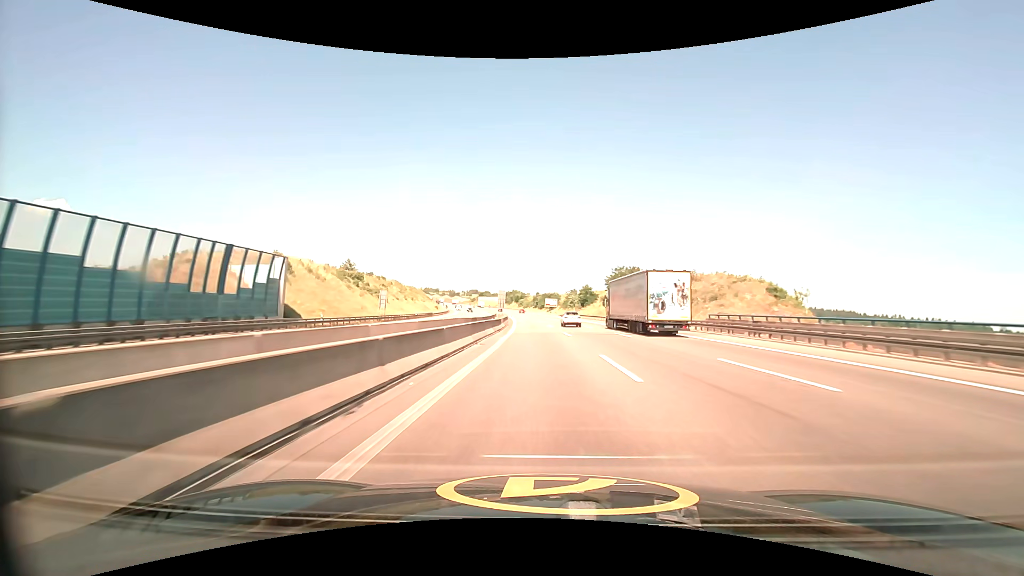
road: motorway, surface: asphalt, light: Day
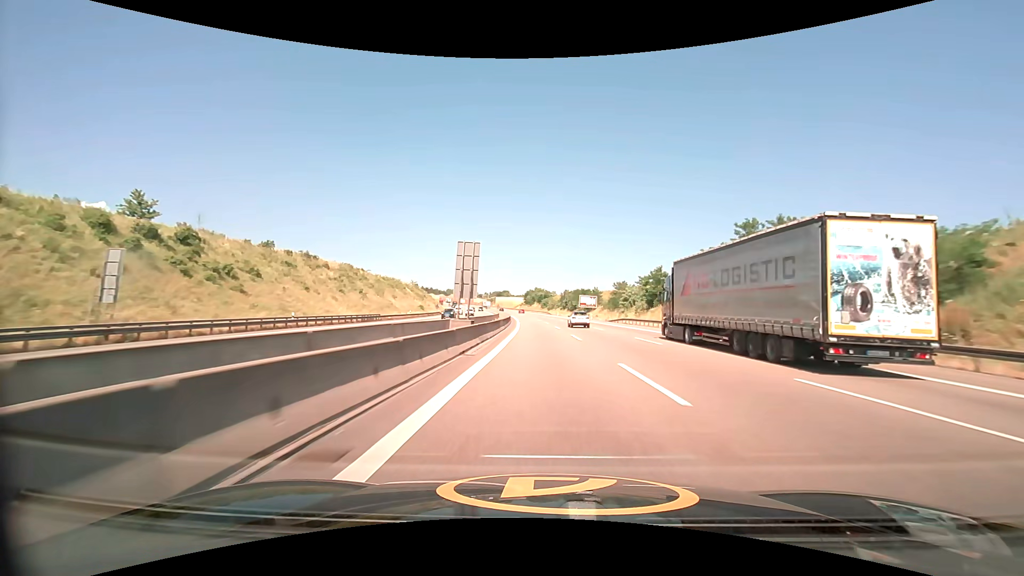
(-1.4, +57.5) m; -3°
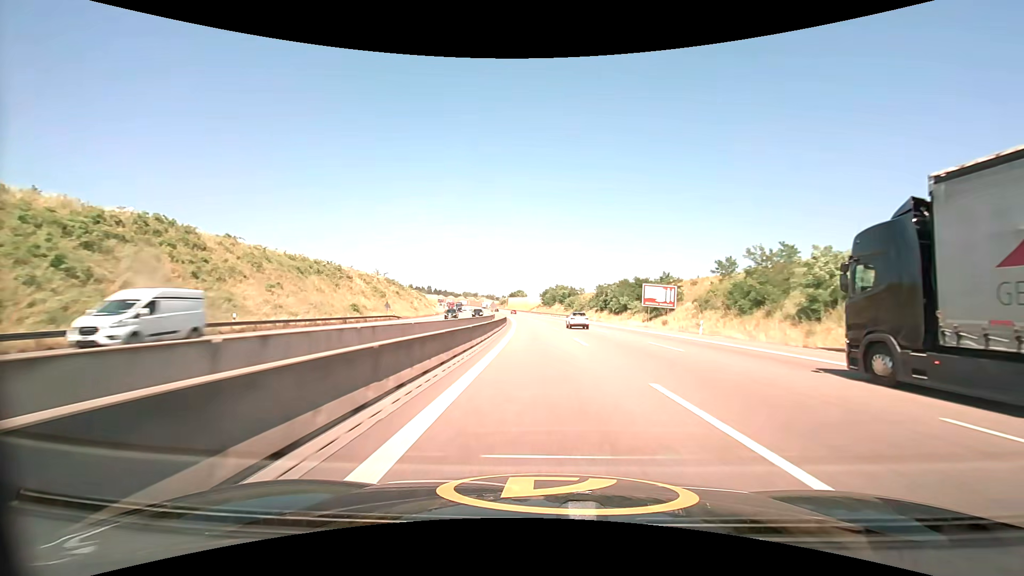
(-1.0, +57.2) m; -2°
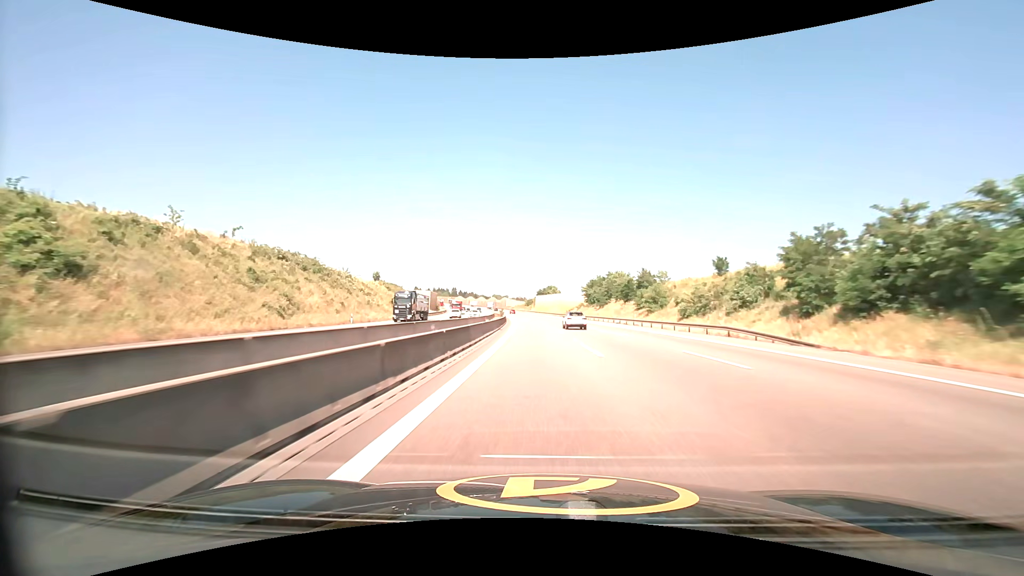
(-2.5, +77.5) m; -4°
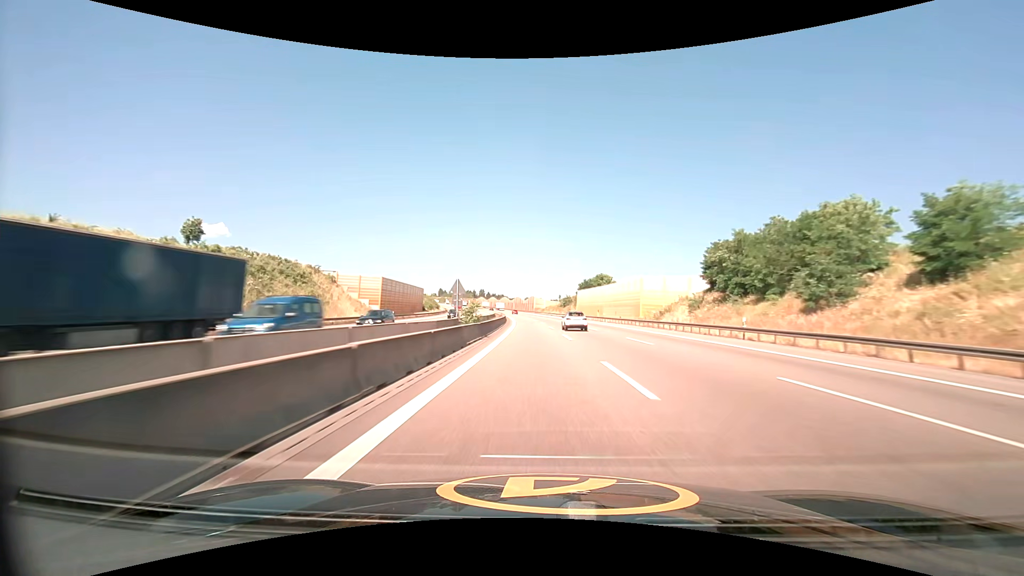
(-2.6, +79.2) m; -4°
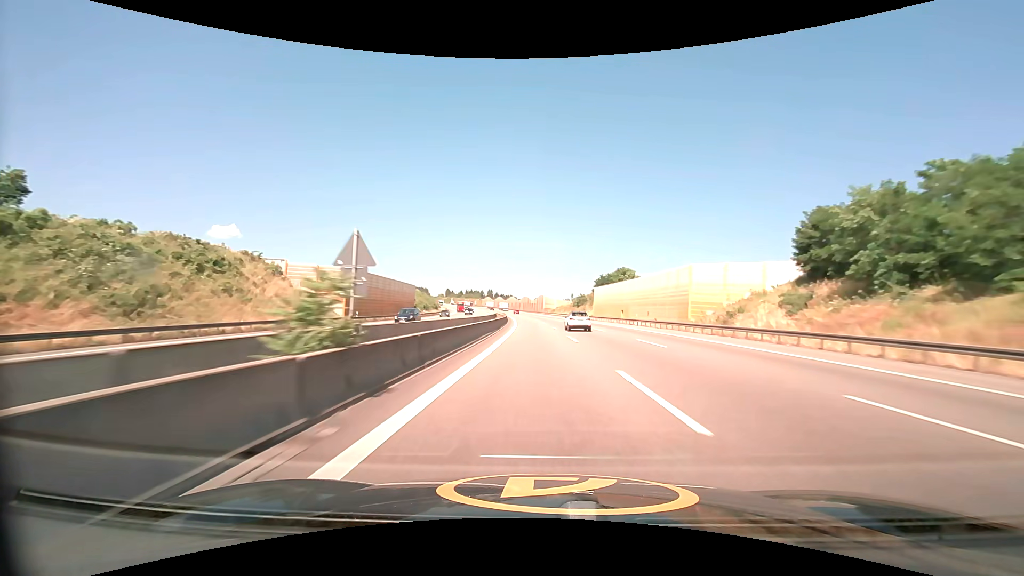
(-0.2, +19.9) m; -1°
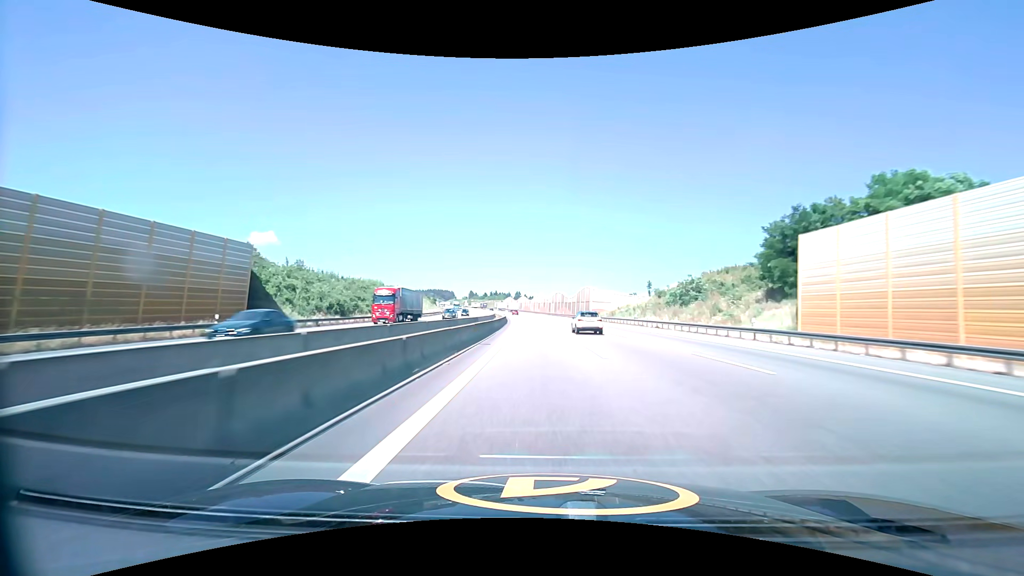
(-2.6, +79.9) m; -4°
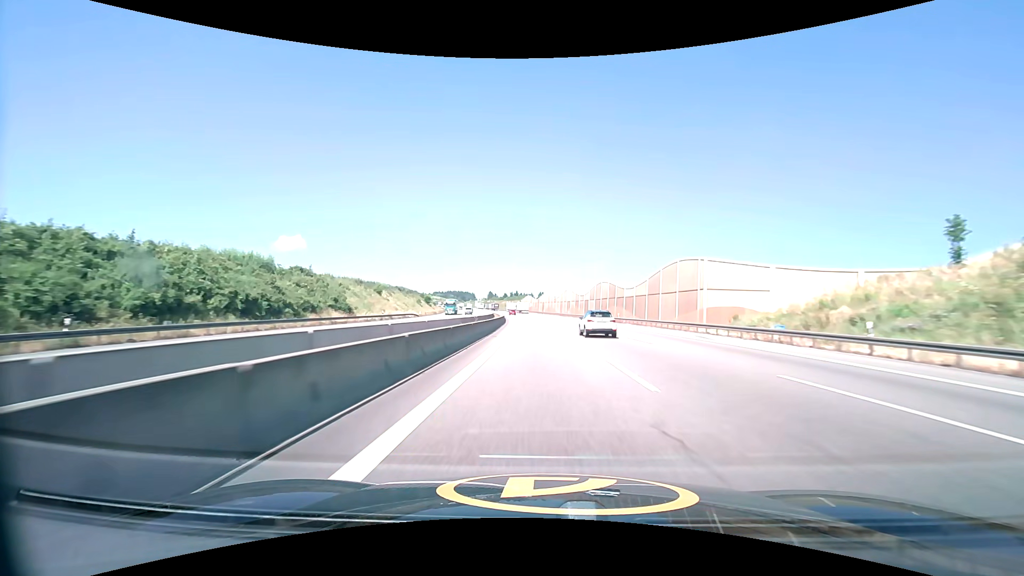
(-1.4, +59.7) m; -3°
(0, +10) (0, +20) (0, +30) (-1, +40) (-1, +50) (-2, +60) (-2, +70) (-3, +80) (-4, +90) (-5, +100) m
